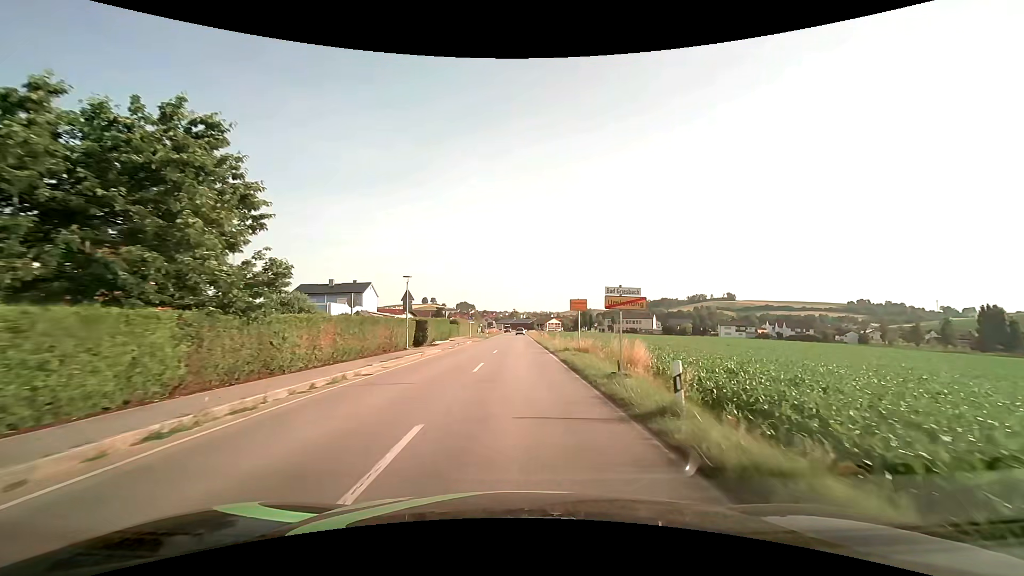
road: secondary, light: Day
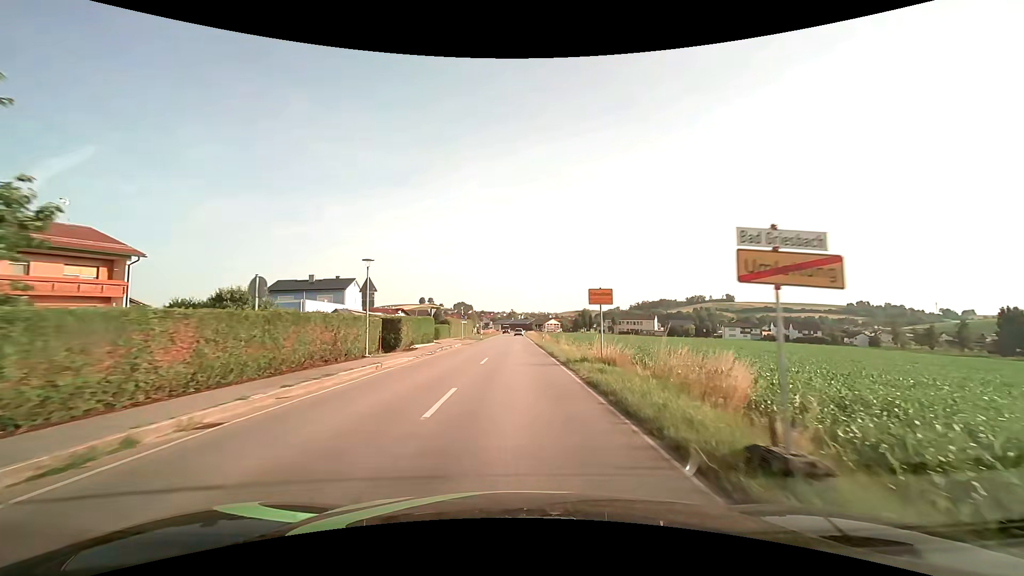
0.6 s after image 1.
(0.0, +7.7) m; 0°
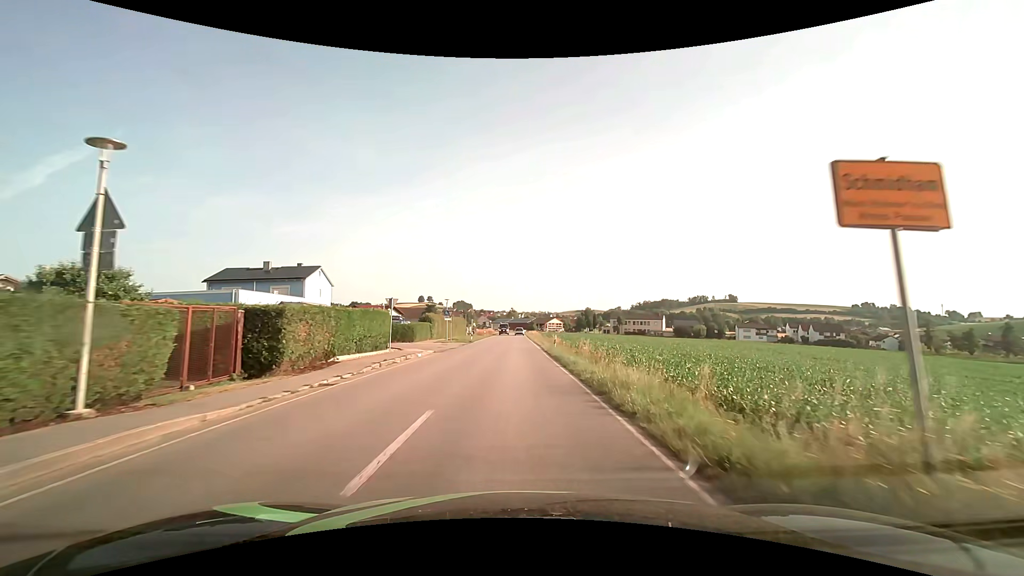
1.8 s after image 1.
(+0.1, +14.8) m; 0°
